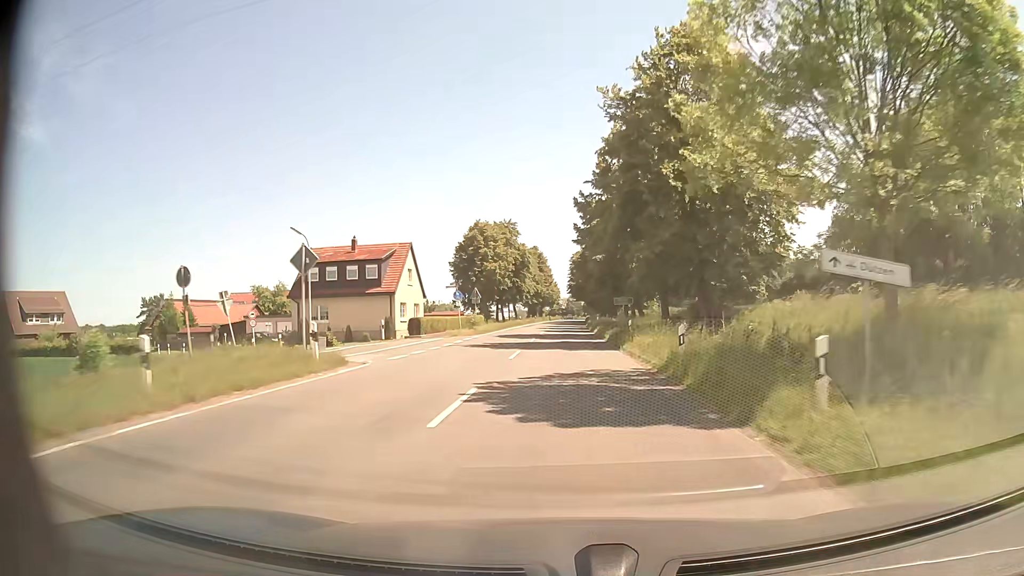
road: secondary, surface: asphalt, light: Day
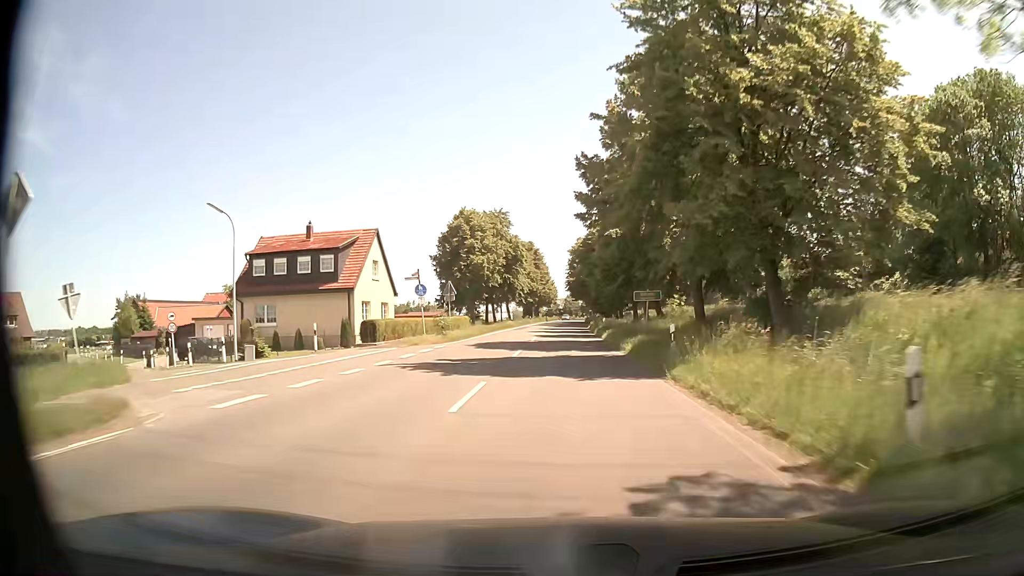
(0.0, +10.7) m; 0°
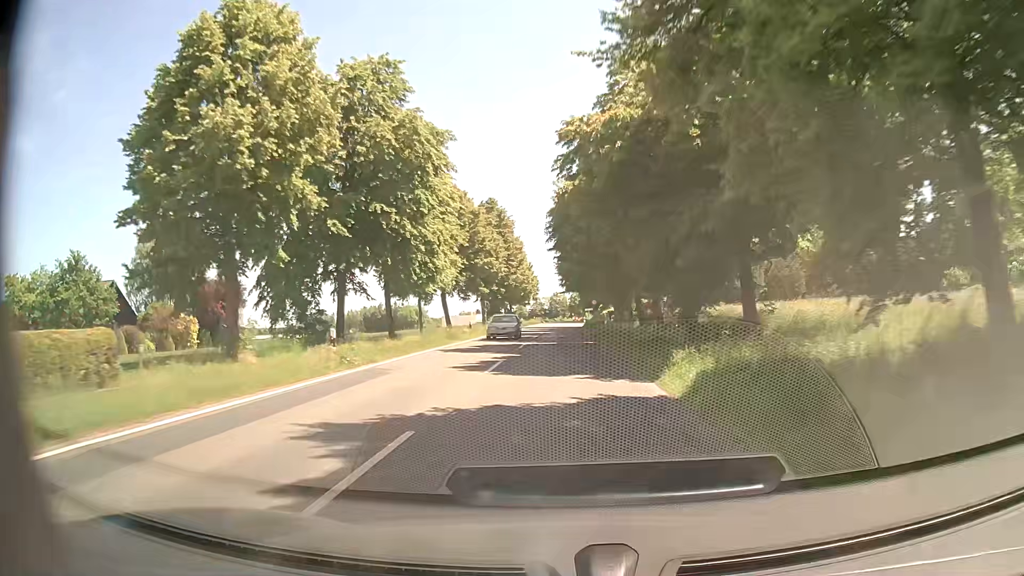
(+0.8, +53.6) m; +1°
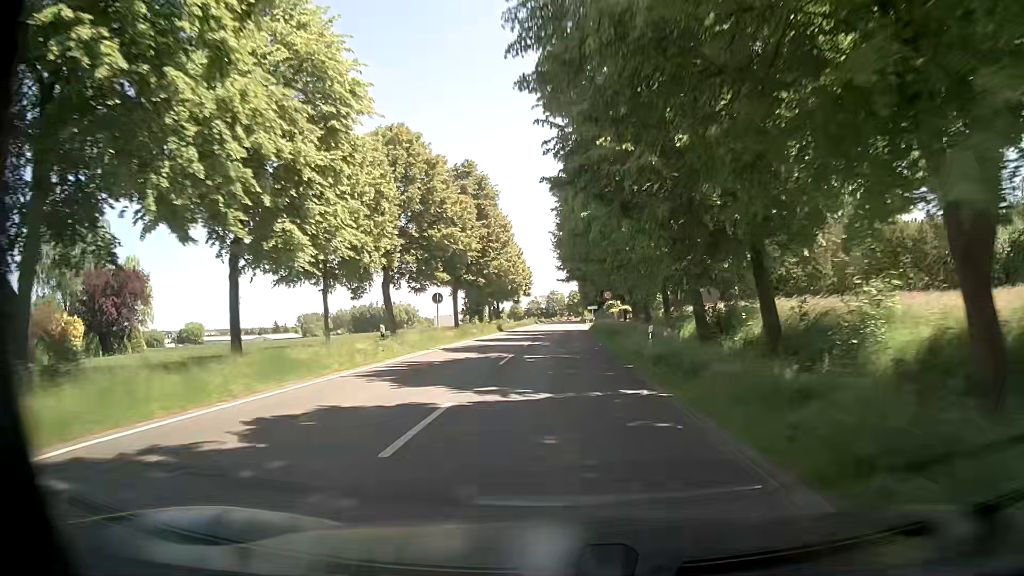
(+0.3, +21.5) m; 0°
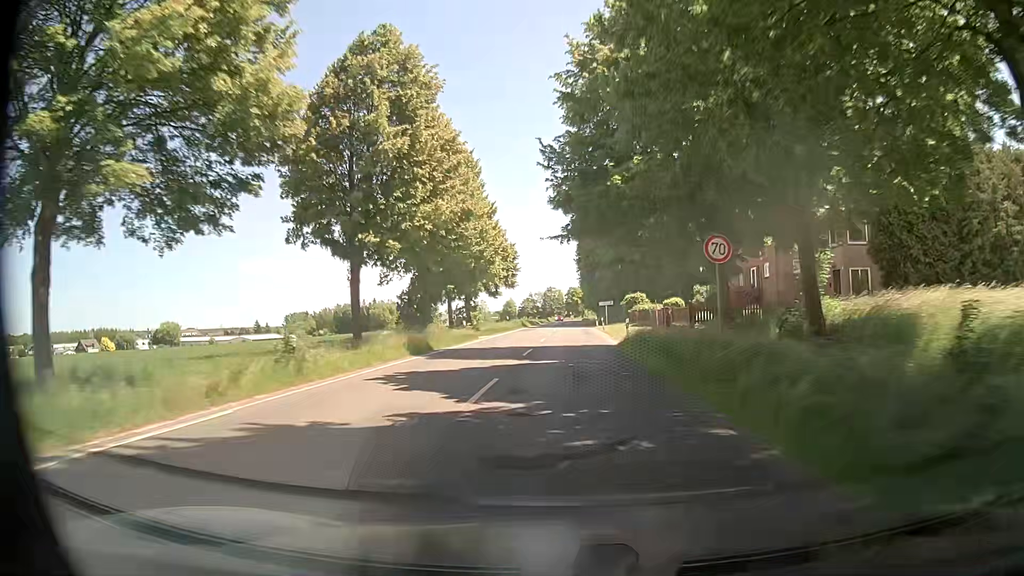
(+0.5, +32.2) m; +1°
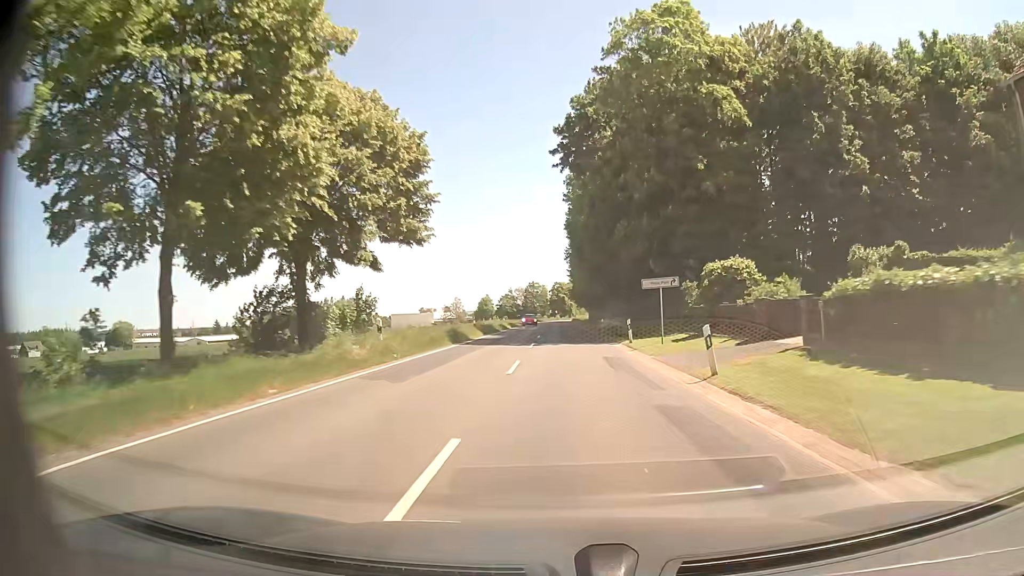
(0.0, +43.0) m; +1°
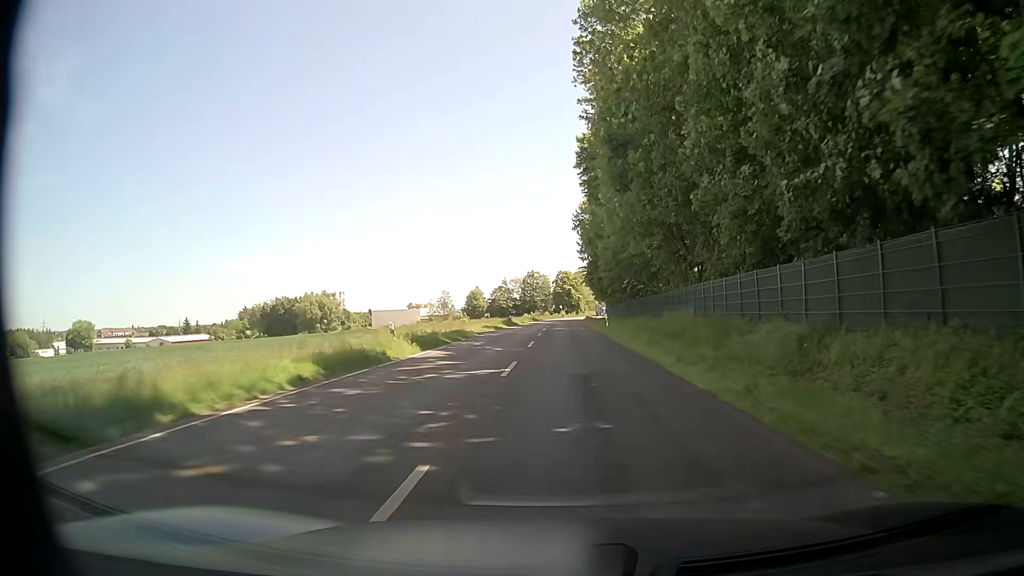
(-0.1, +49.1) m; 0°
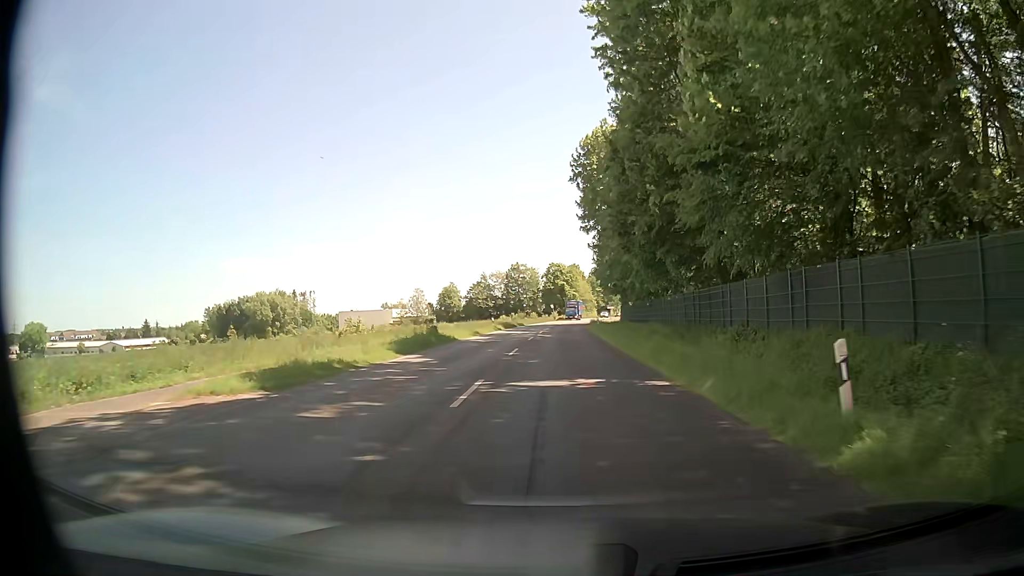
(+0.3, +40.1) m; 0°
(0, +10) (0, +20) (0, +30) (0, +40) (+1, +50) (+1, +60) (+1, +70) (+2, +80) (+2, +90) (+4, +100) m
